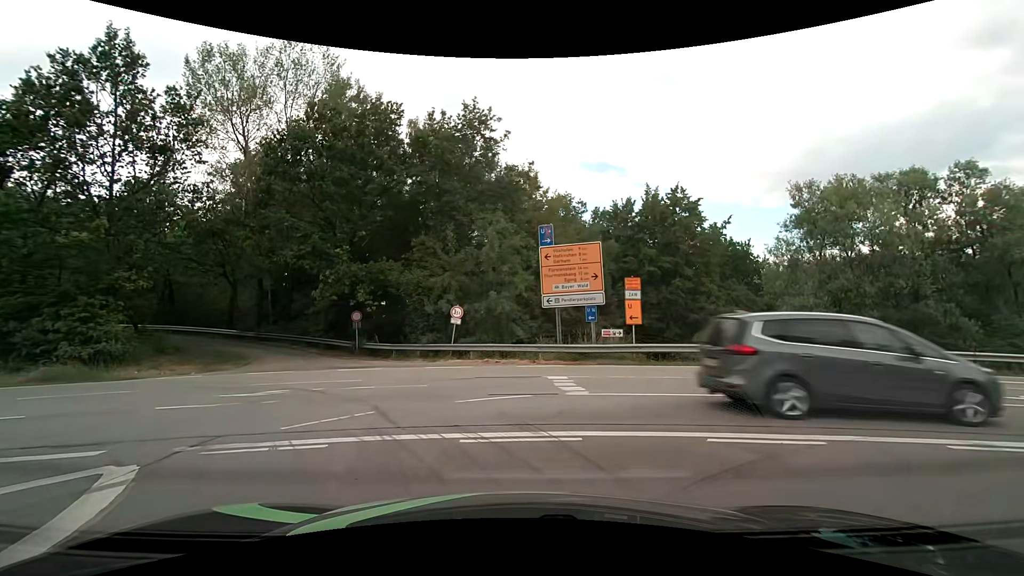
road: motorway_link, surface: asphalt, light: Day
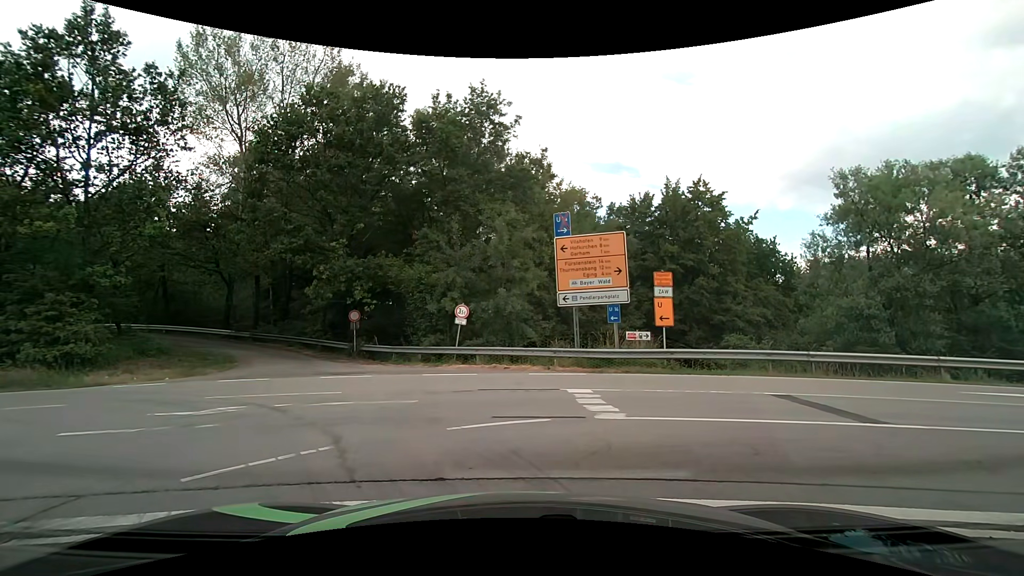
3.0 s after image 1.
(0.0, +2.4) m; +1°
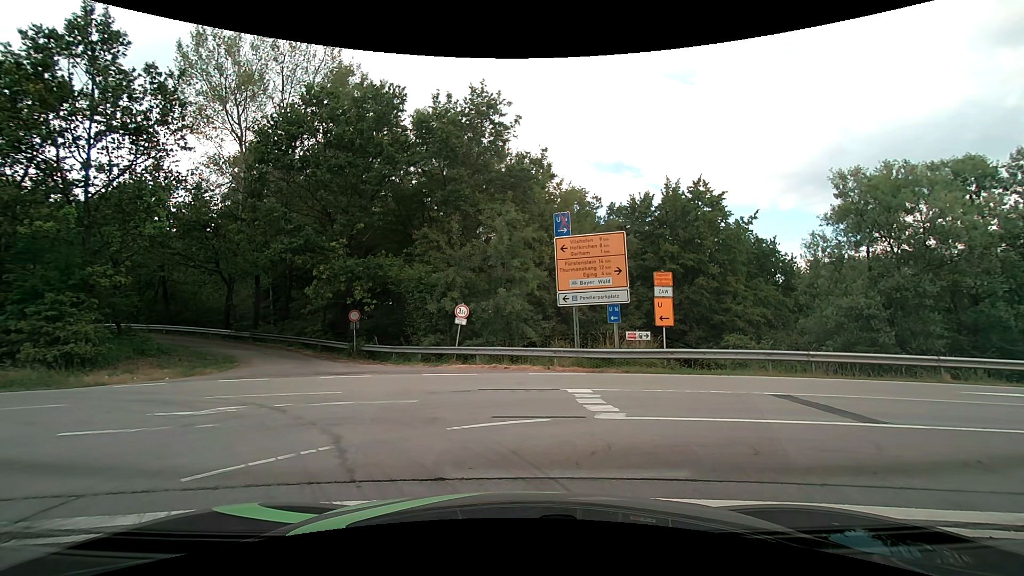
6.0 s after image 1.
(0.0, +0.1) m; 0°
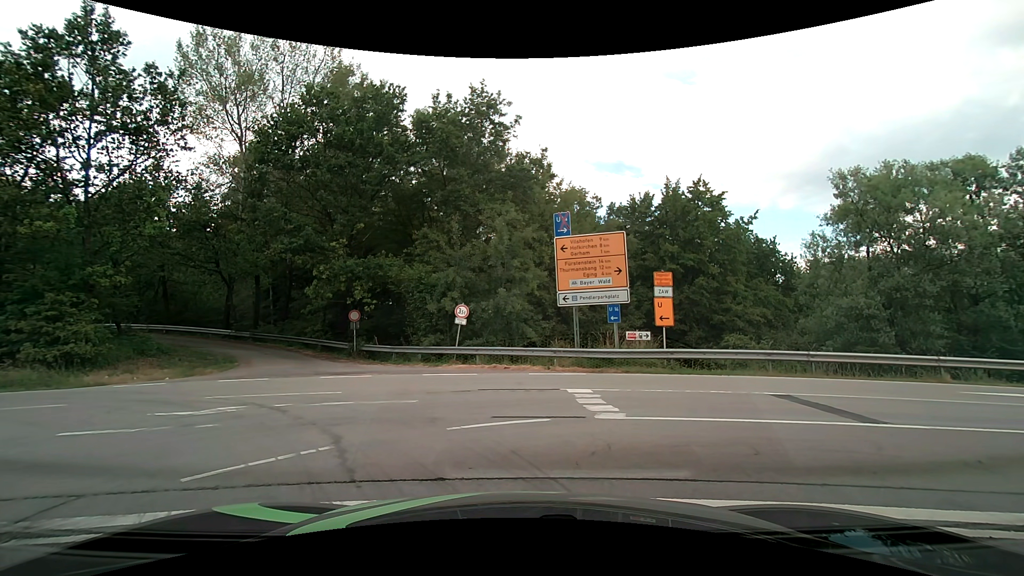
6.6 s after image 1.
(0.0, 0.0) m; 0°
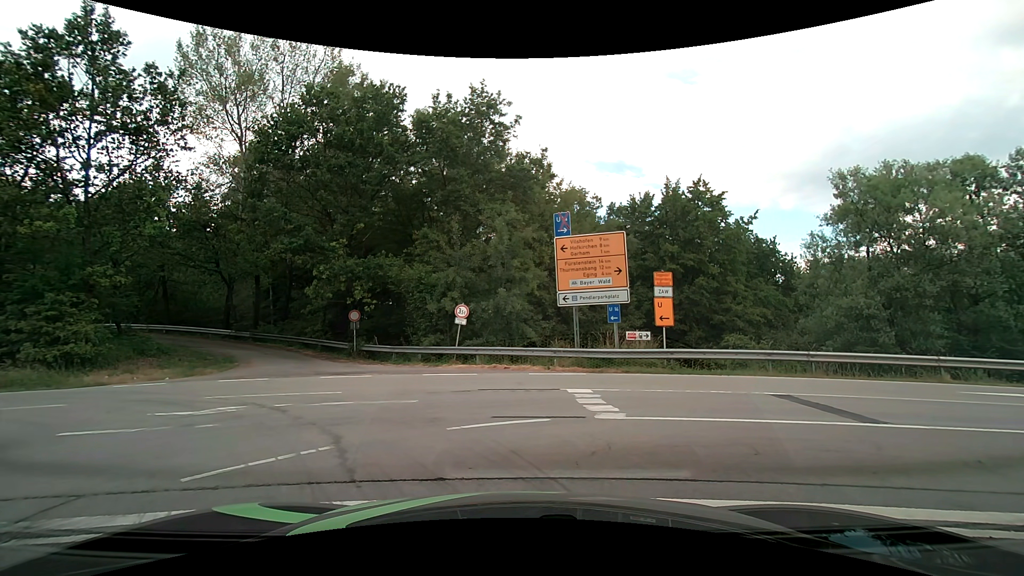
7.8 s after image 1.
(0.0, 0.0) m; 0°
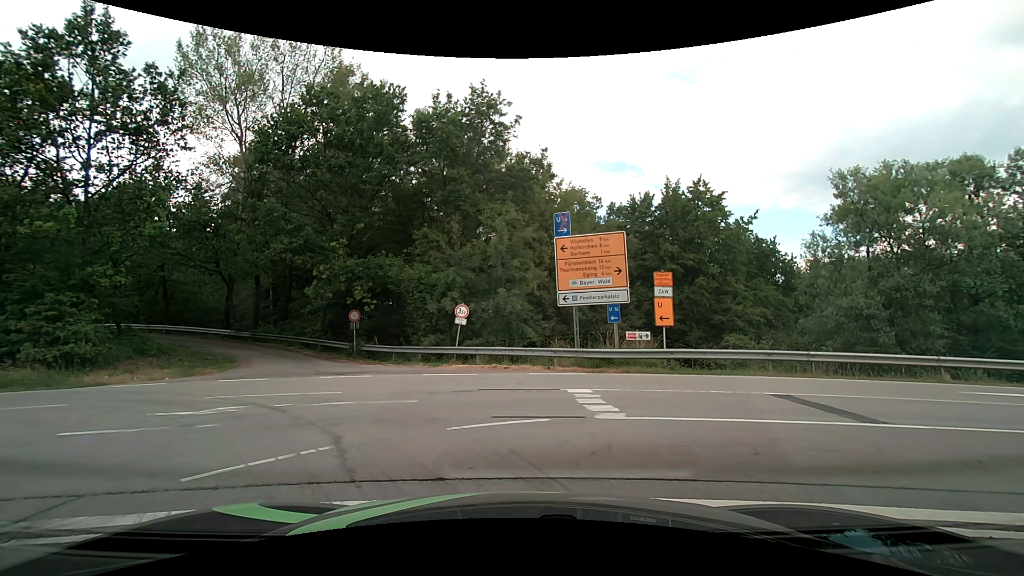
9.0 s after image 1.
(0.0, 0.0) m; 0°
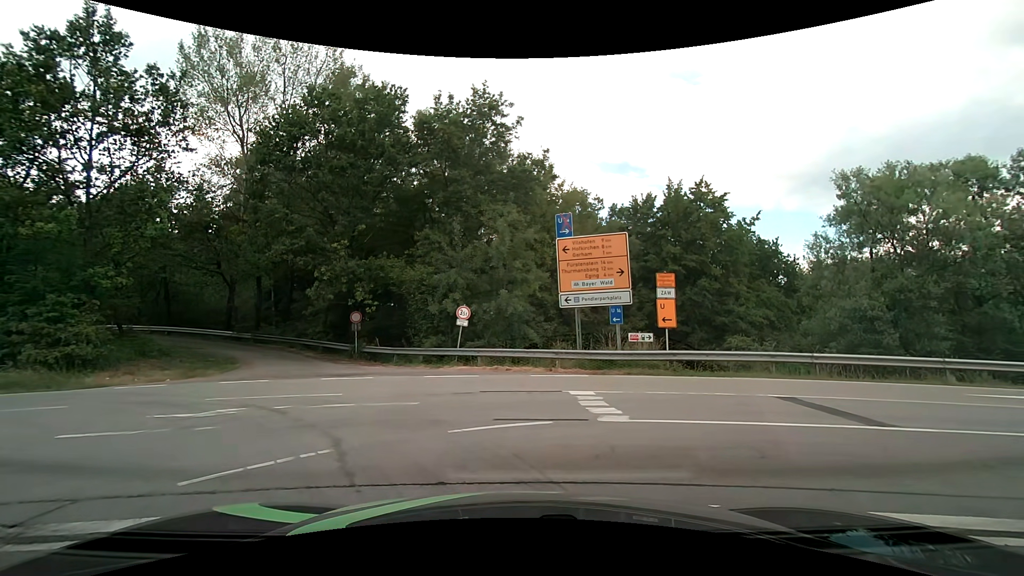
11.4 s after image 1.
(0.0, +0.1) m; 0°
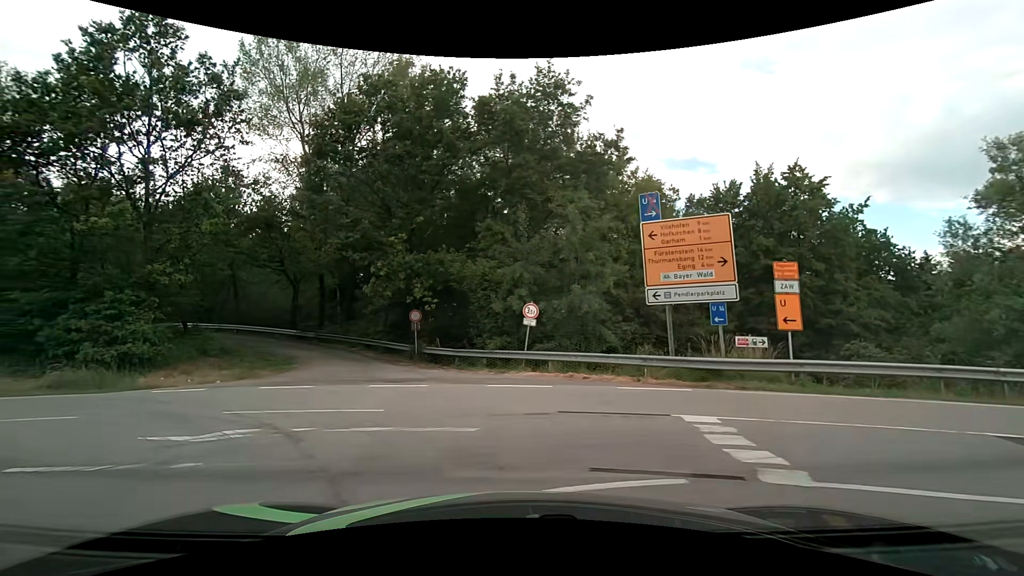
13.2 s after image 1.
(-0.2, +2.8) m; -10°
(-3, +9) (-12, +14) (-22, +15) (-32, +16) (-42, +17) (-52, +18) (-62, +19) (-72, +20) (-82, +20) (-92, +20) m
